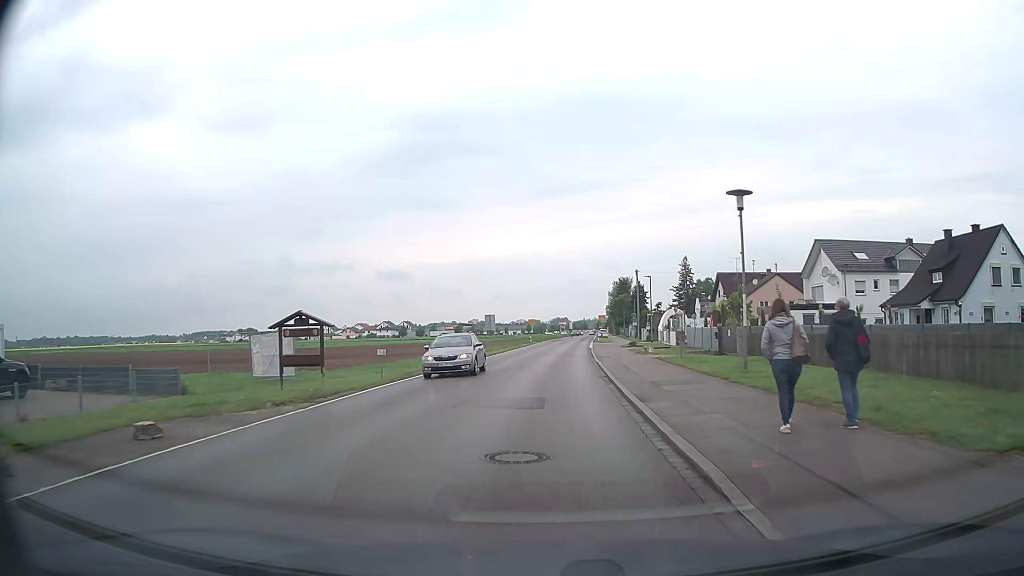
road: tertiary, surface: asphalt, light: Day
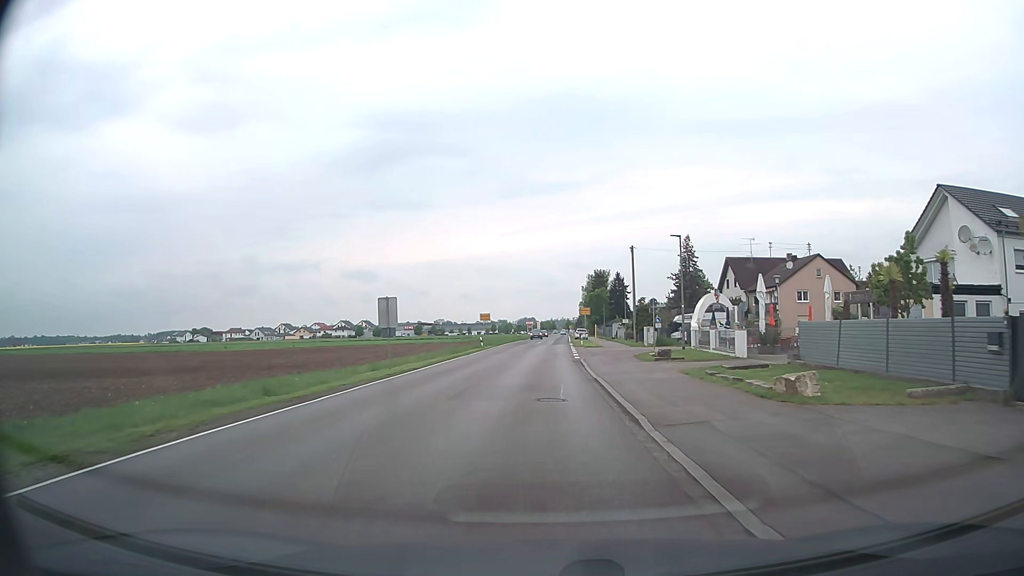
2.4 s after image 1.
(+0.8, +27.0) m; +3°
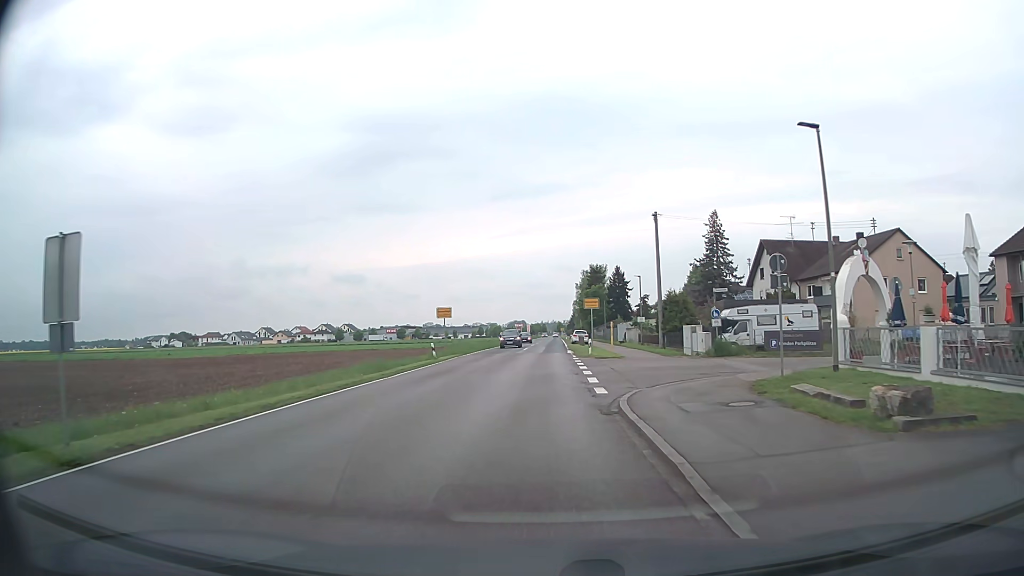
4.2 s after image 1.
(+0.2, +20.6) m; +1°
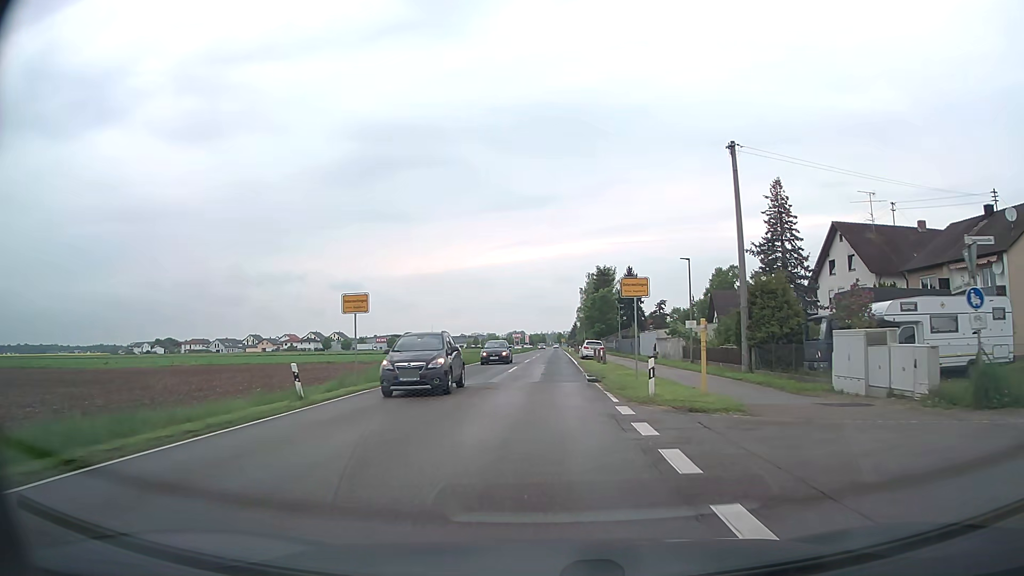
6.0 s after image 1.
(0.0, +20.8) m; 0°
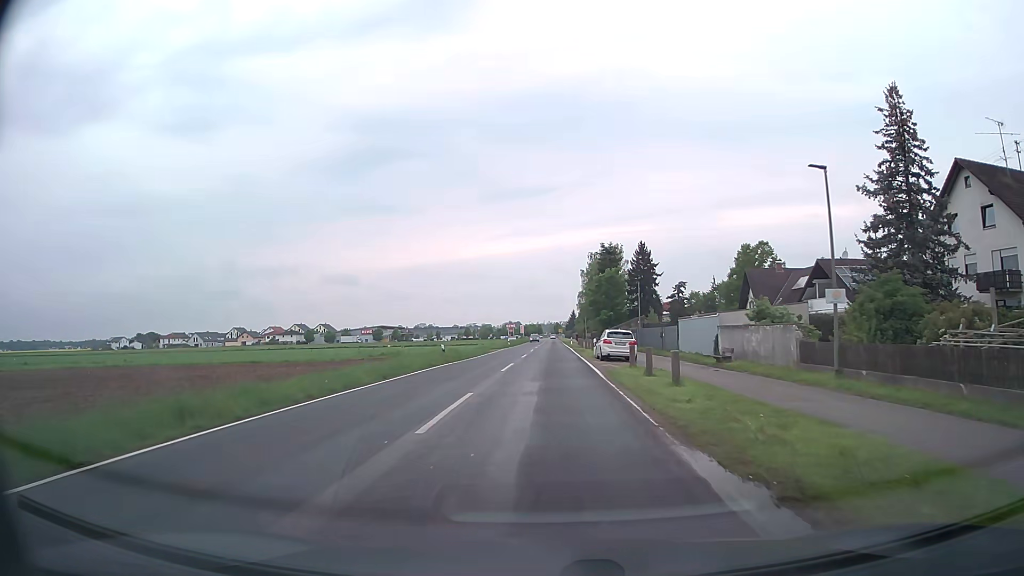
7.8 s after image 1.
(+0.2, +20.9) m; +1°
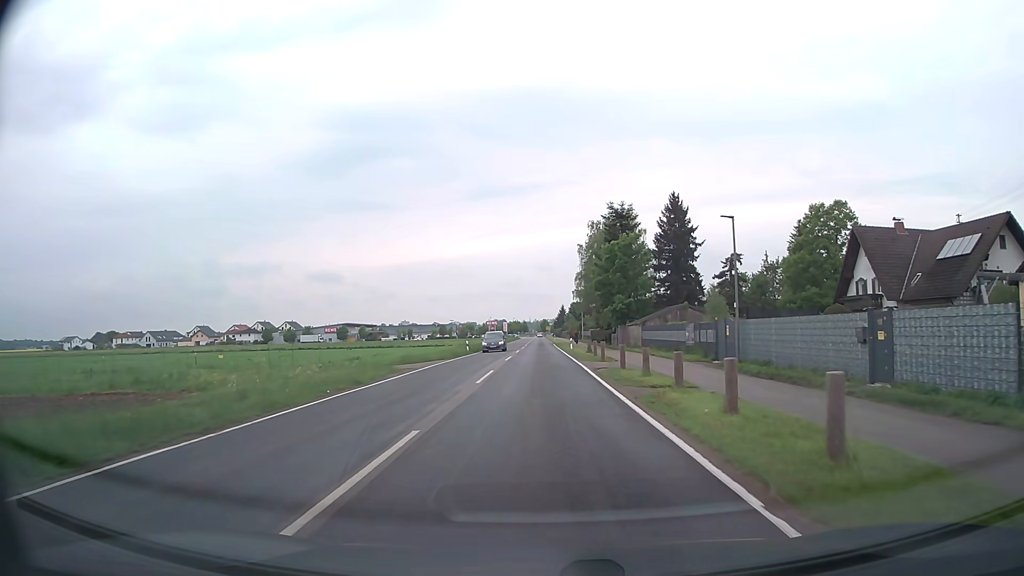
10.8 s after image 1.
(+0.3, +35.7) m; +1°
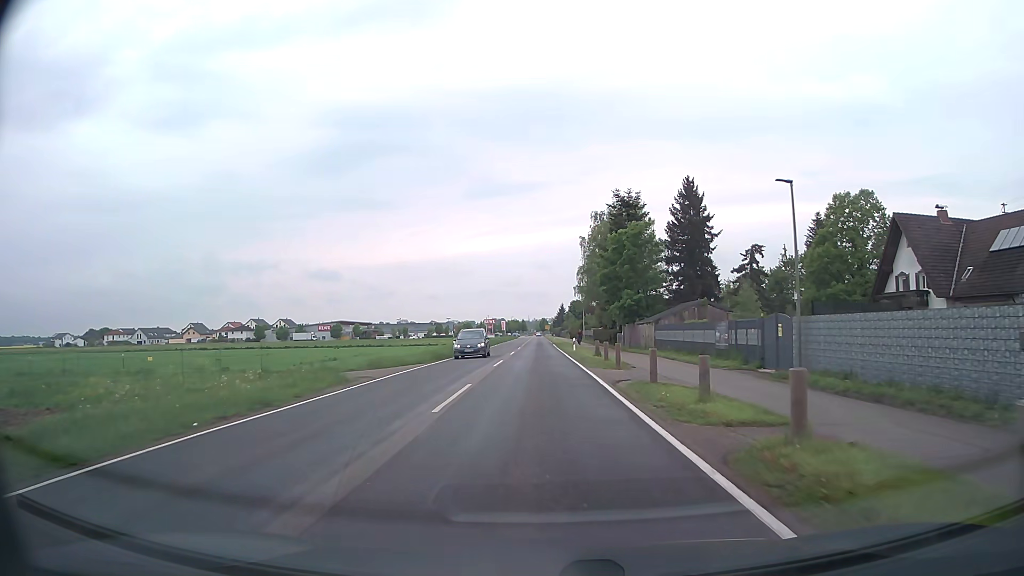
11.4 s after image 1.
(0.0, +7.2) m; 0°
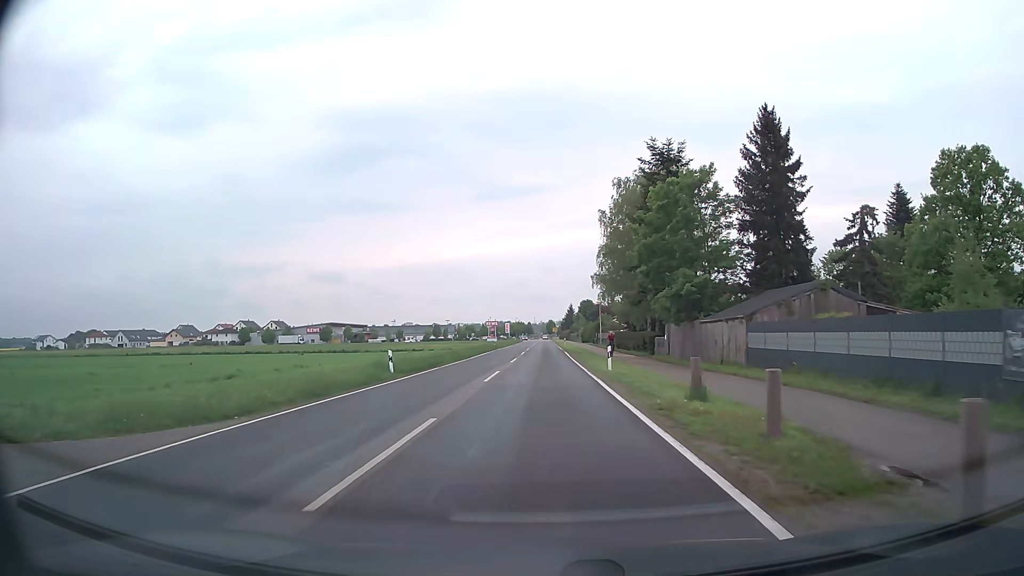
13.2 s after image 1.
(-0.1, +21.5) m; -1°
(0, +10) (0, +20) (0, +30) (0, +40) (0, +50) (0, +60) (0, +70) (0, +80) (0, +90) (0, +100) m
